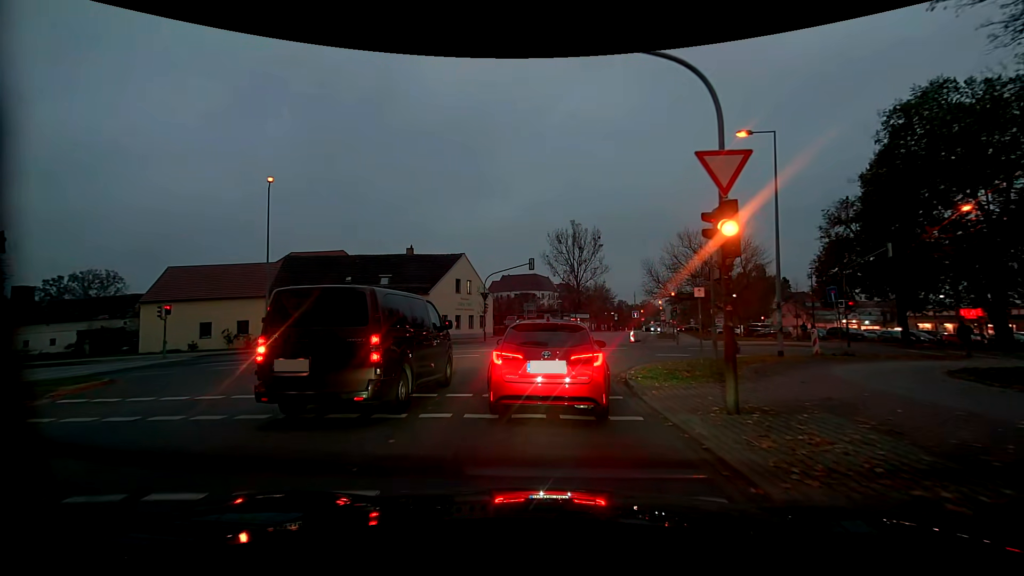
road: residential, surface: asphalt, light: Dusk
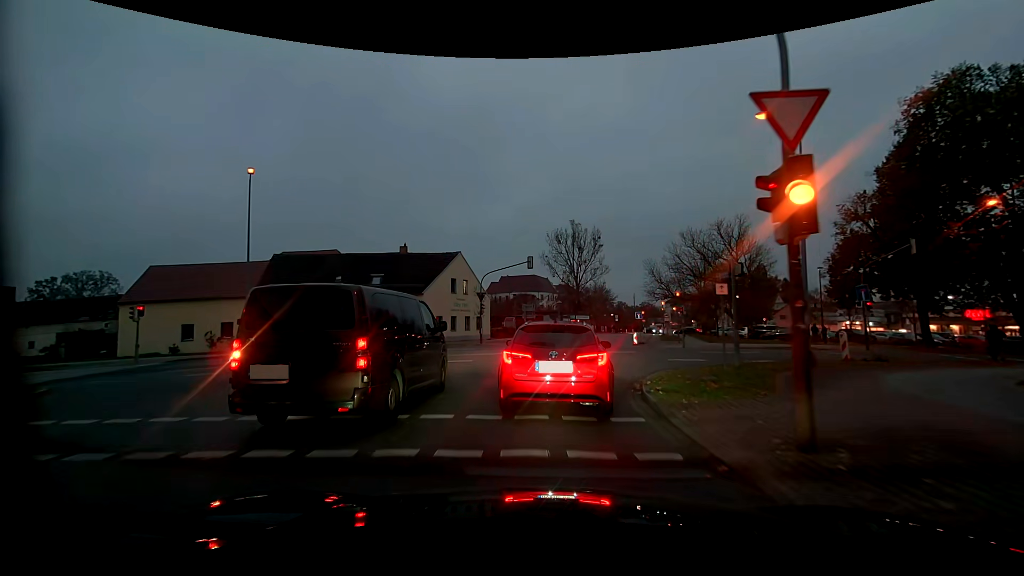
(0.0, +2.2) m; -1°
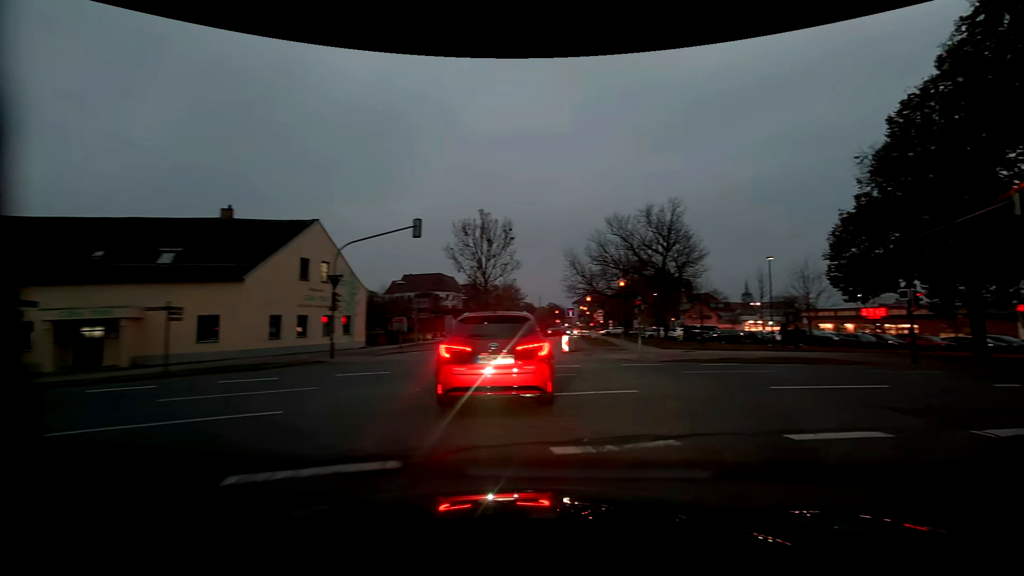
(+0.4, +14.2) m; +11°
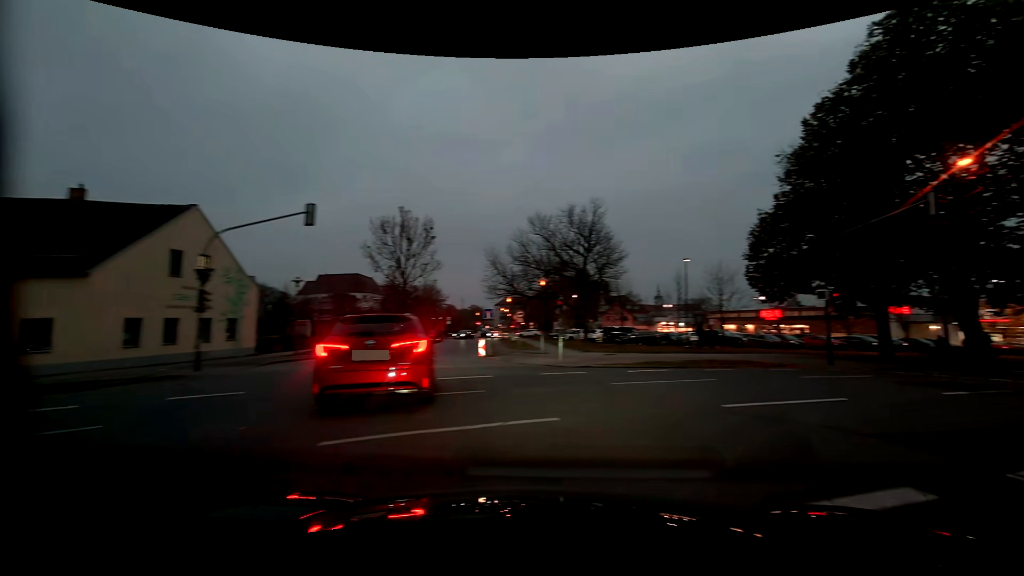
(+0.2, +2.8) m; +9°
